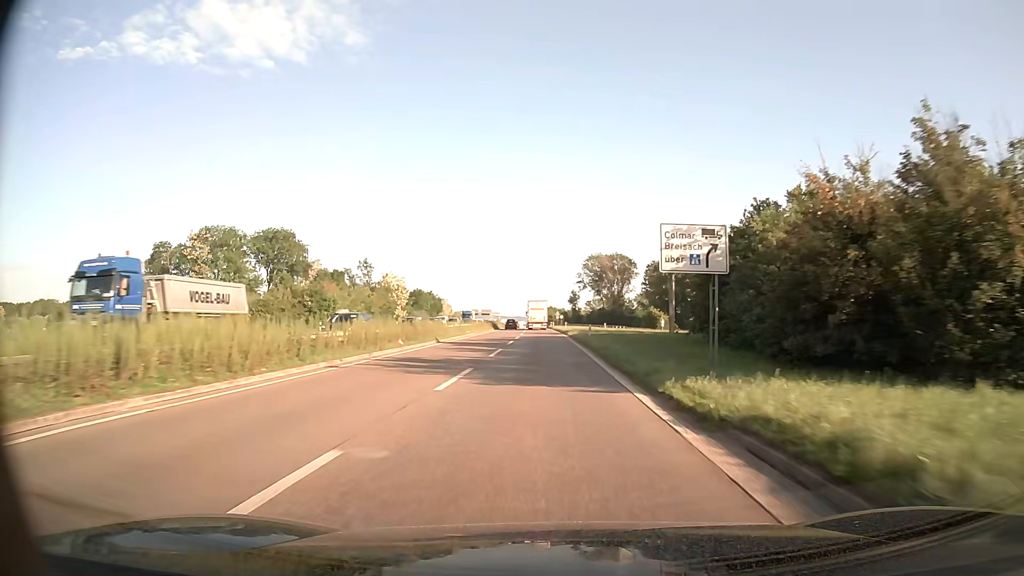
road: trunk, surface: asphalt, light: Day
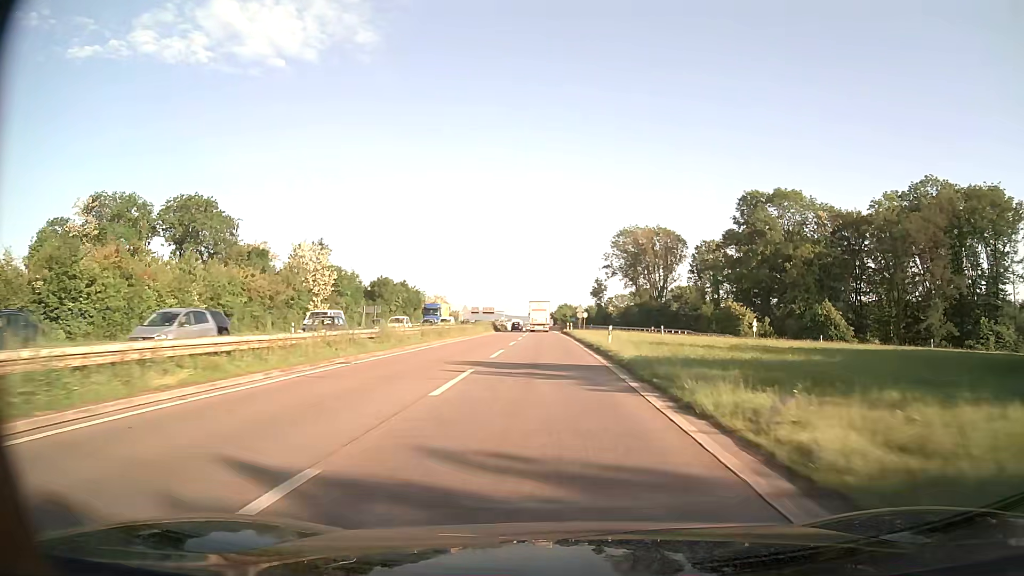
(-0.6, +49.3) m; -1°
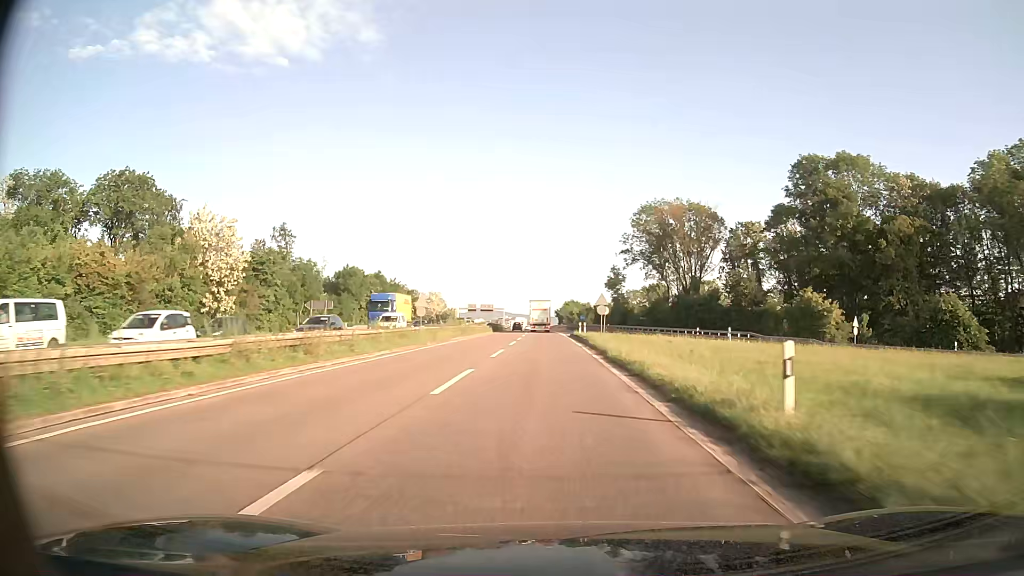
(0.0, +24.3) m; 0°
(0, +10) (0, +20) (0, +30) (0, +40) (-1, +50) (-1, +60) (-1, +70) (-1, +80) (-2, +90) (-2, +100) m
